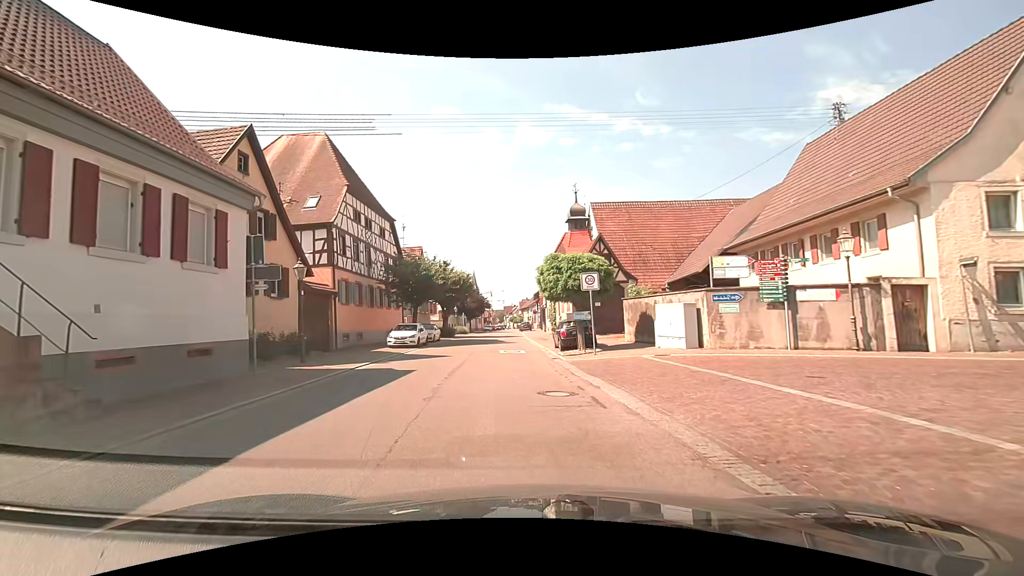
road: residential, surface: asphalt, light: Day
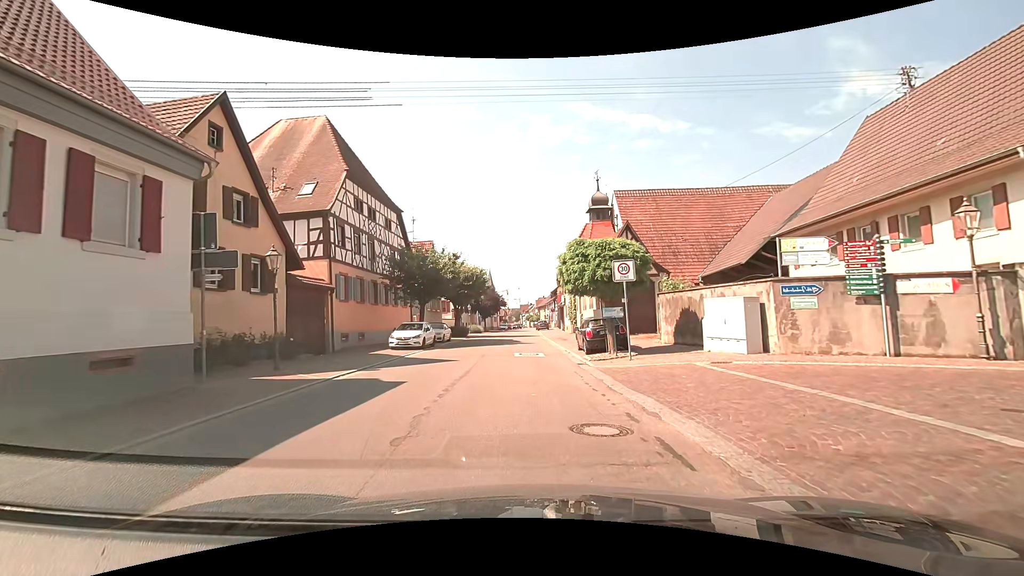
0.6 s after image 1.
(0.0, +3.4) m; -1°
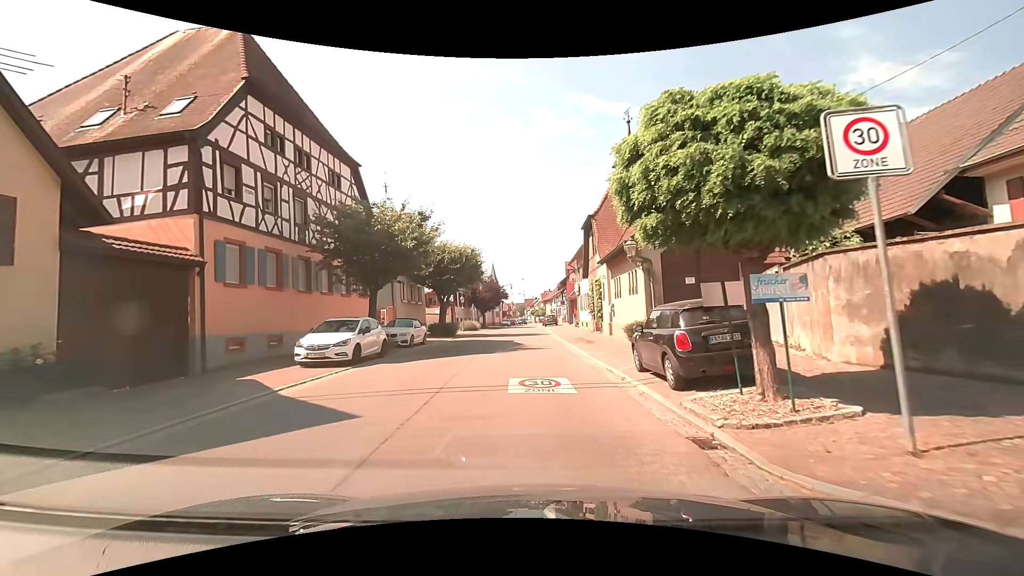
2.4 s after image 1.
(-0.1, +11.1) m; +1°
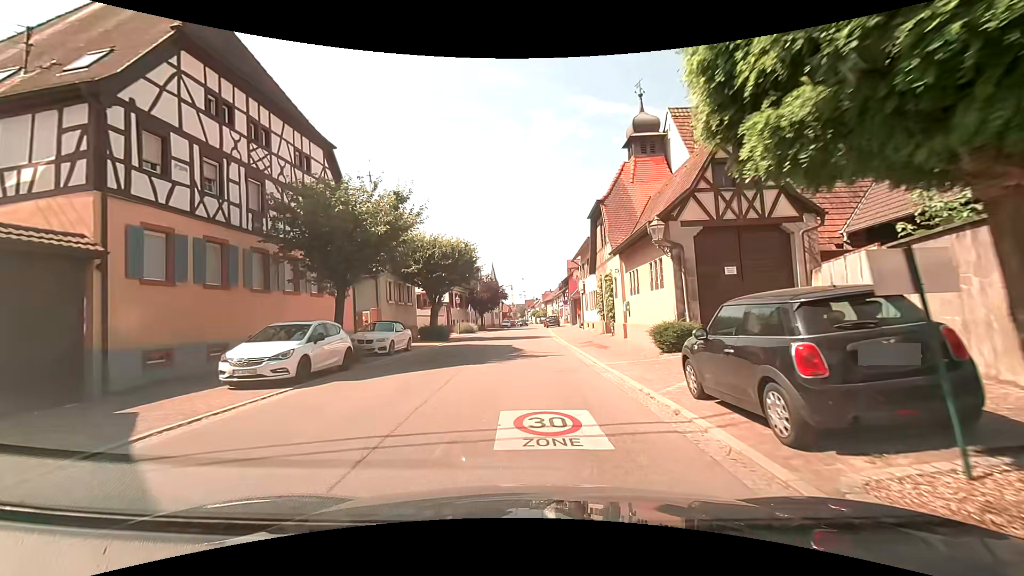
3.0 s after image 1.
(-0.1, +3.7) m; -2°
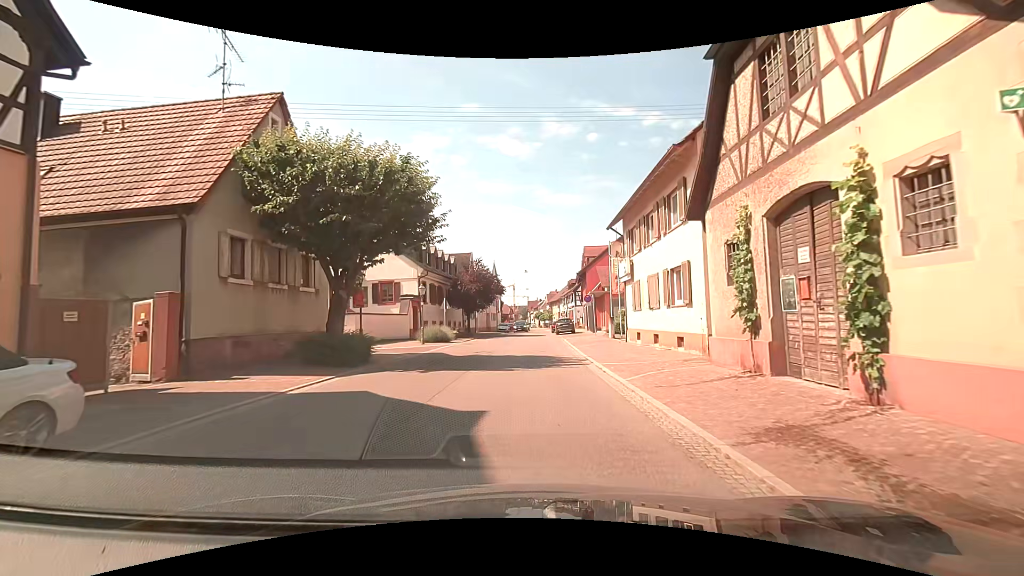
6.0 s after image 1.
(+0.1, +17.9) m; 0°
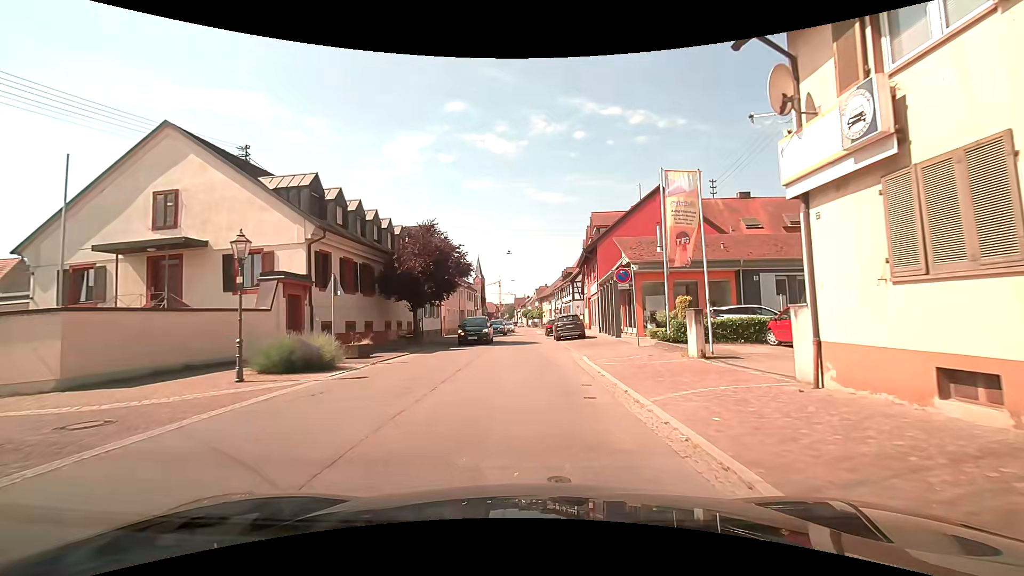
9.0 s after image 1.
(+0.3, +18.2) m; +1°
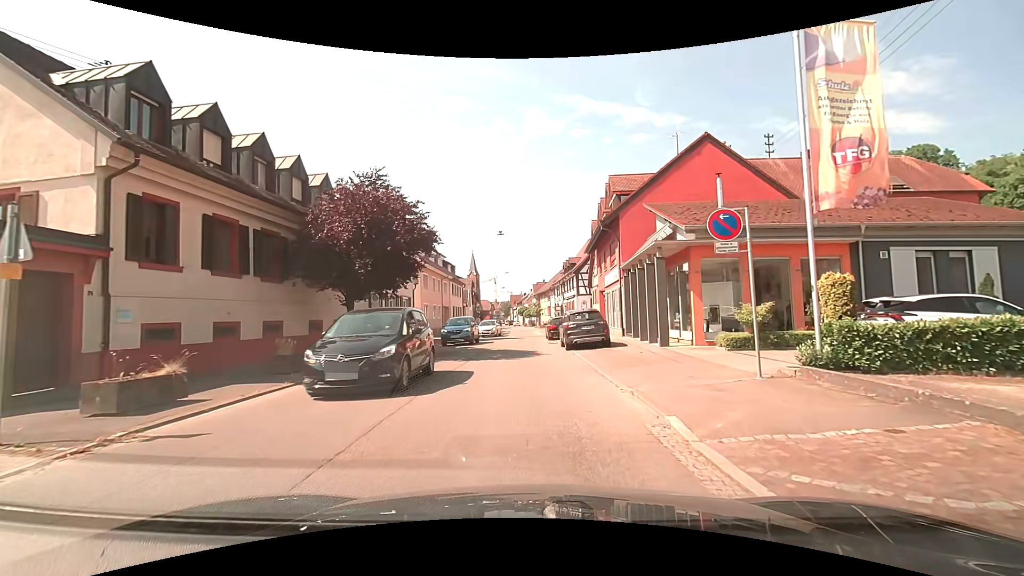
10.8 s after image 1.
(+0.1, +10.4) m; +1°
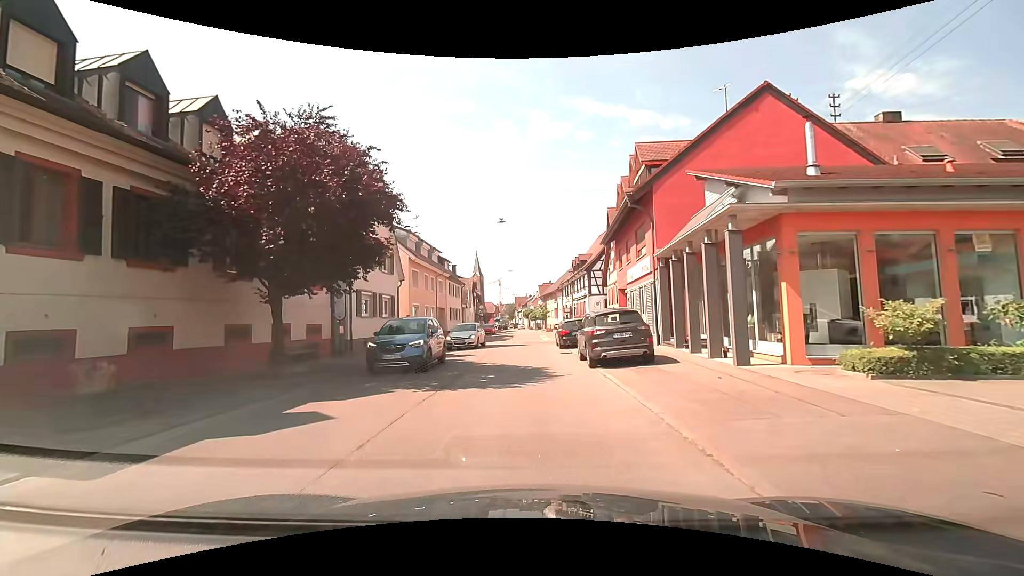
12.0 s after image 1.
(-0.1, +6.2) m; -1°
(0, +10) (0, +20) (-1, +30) (0, +40) (+1, +50) (+1, +60) (0, +70) (0, +80) (-1, +90) (-2, +100) m
